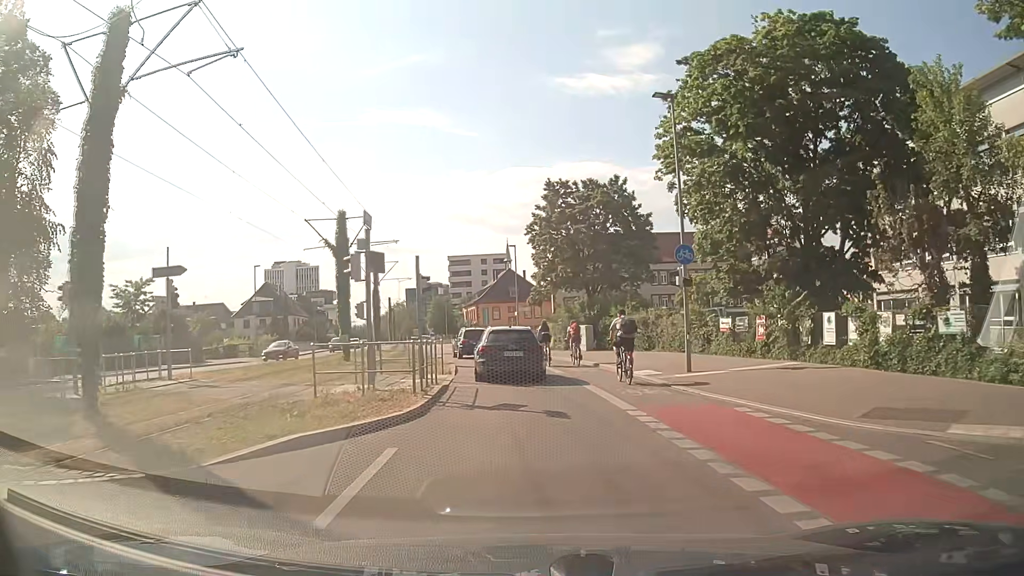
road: secondary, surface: asphalt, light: Day
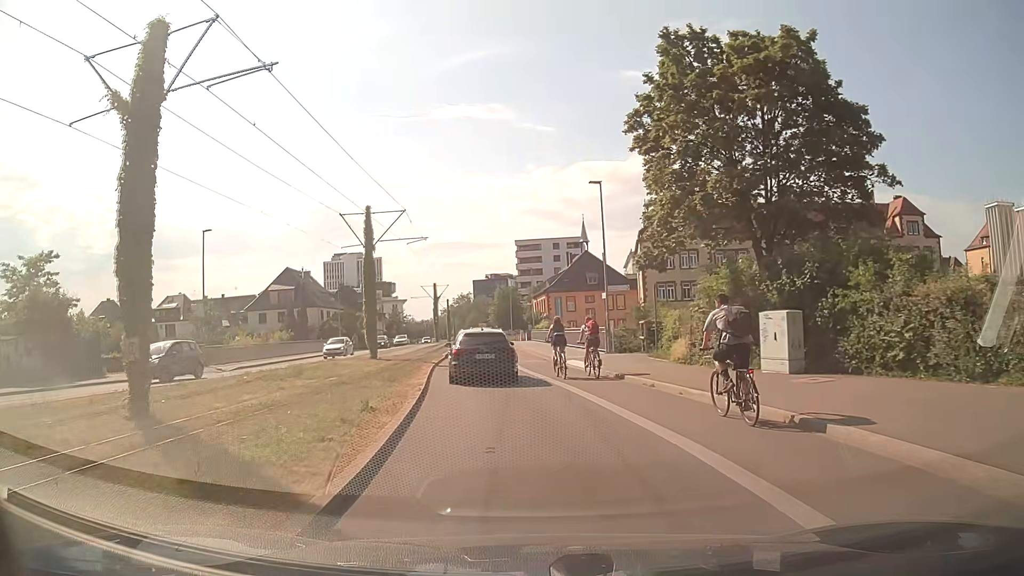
(-1.1, +22.3) m; -6°
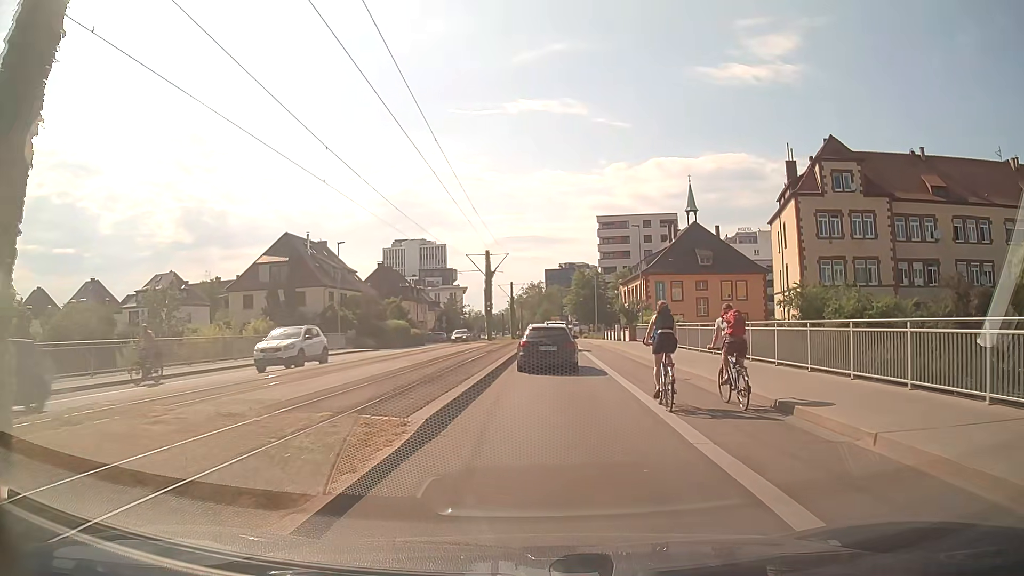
(-2.5, +28.4) m; -6°
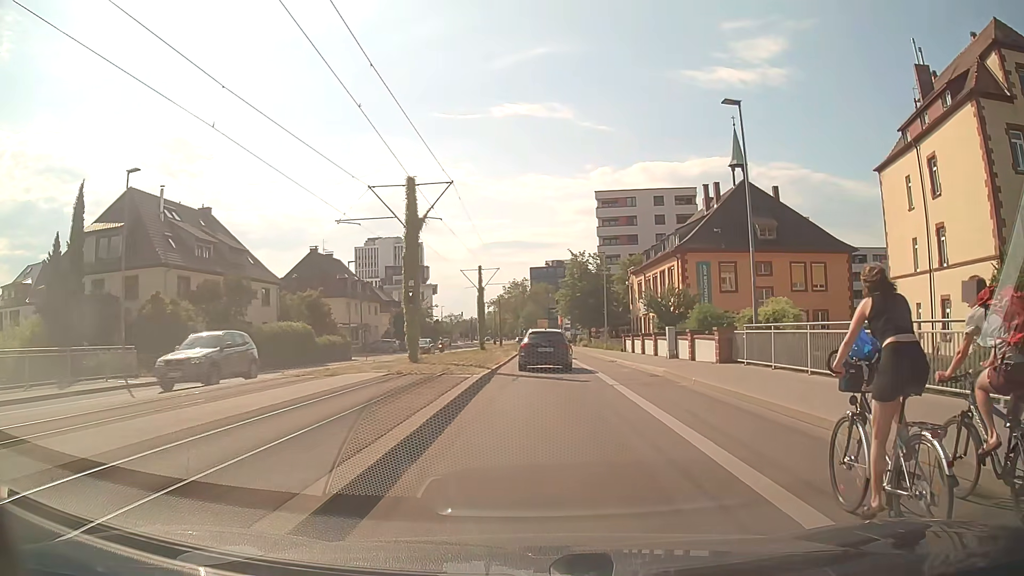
(+0.6, +27.9) m; +1°
